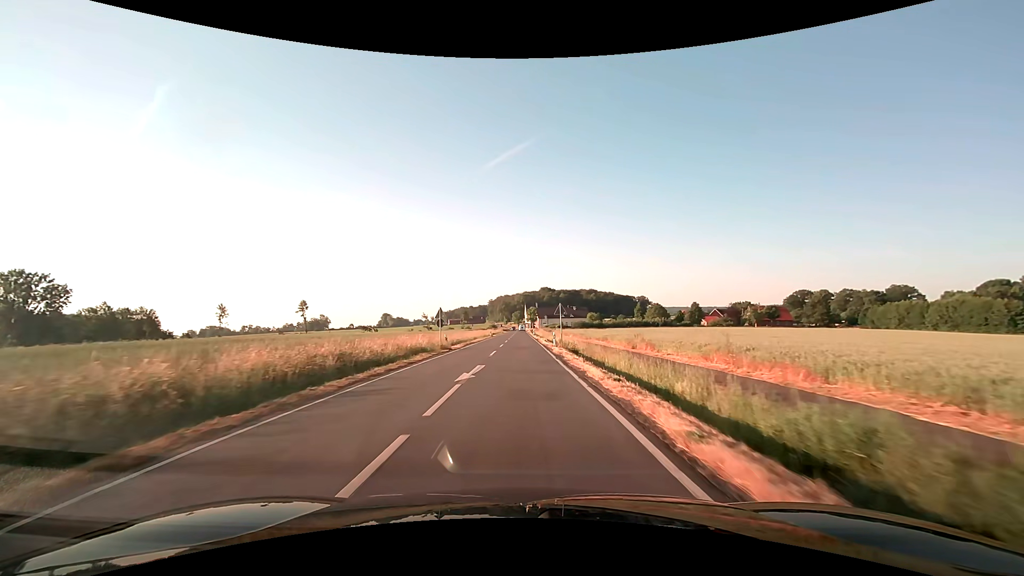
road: secondary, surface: asphalt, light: Day
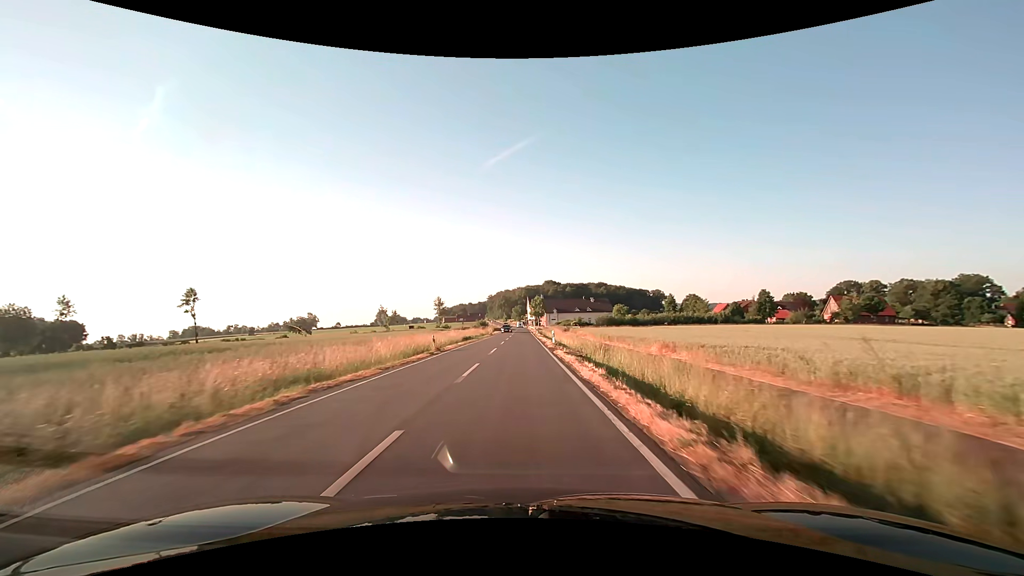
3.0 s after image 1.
(-0.2, +54.6) m; 0°
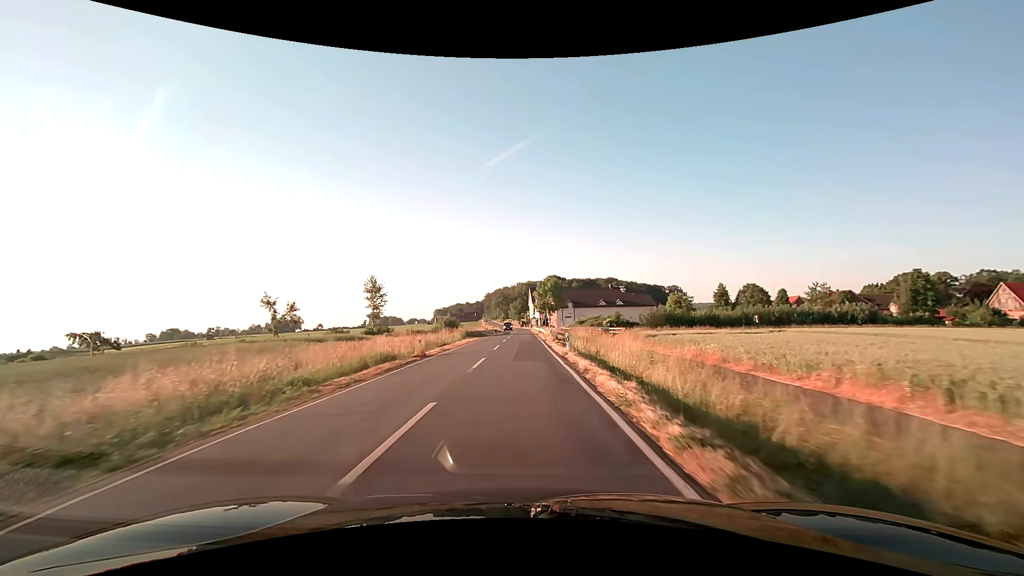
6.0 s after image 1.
(-0.1, +54.7) m; 0°
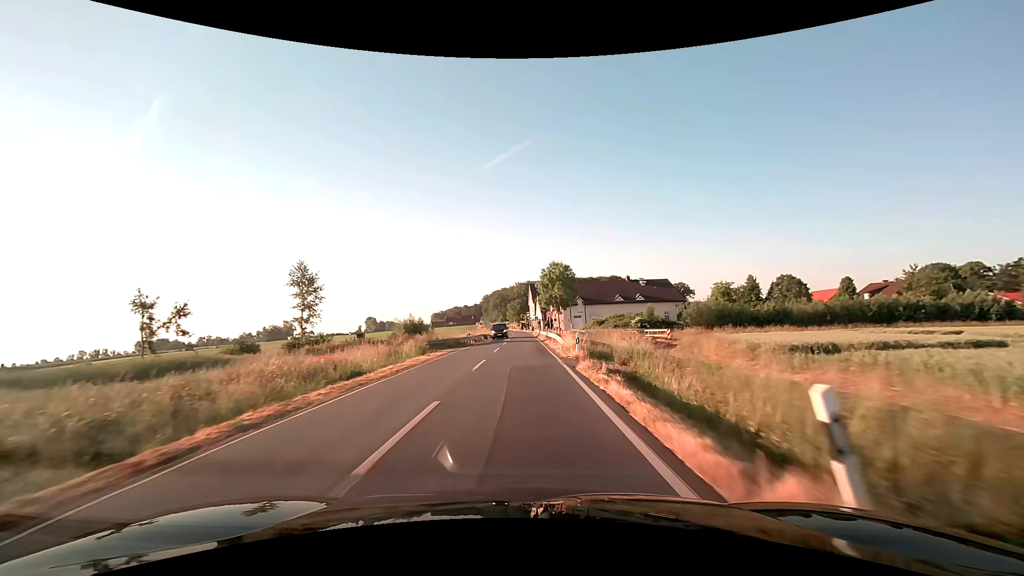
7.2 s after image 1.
(0.0, +21.9) m; 0°
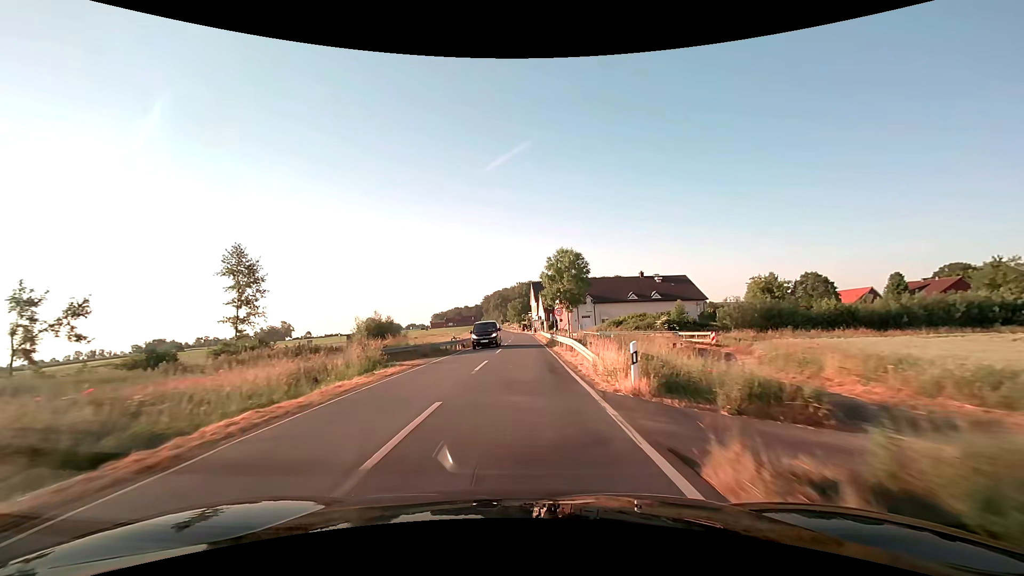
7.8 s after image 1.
(0.0, +10.9) m; 0°
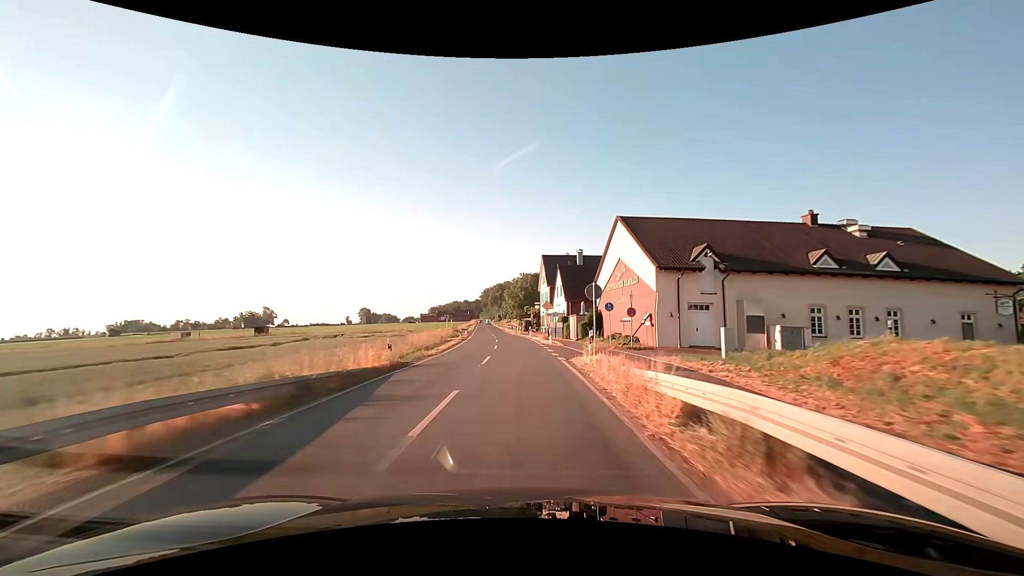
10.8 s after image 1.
(-0.1, +54.5) m; 0°
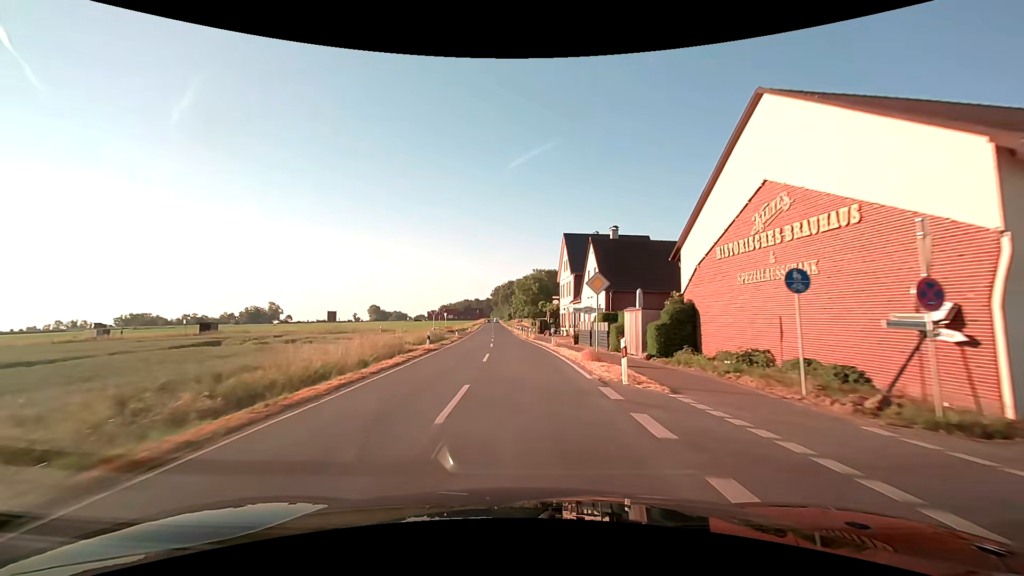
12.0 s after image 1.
(-0.2, +21.8) m; -1°
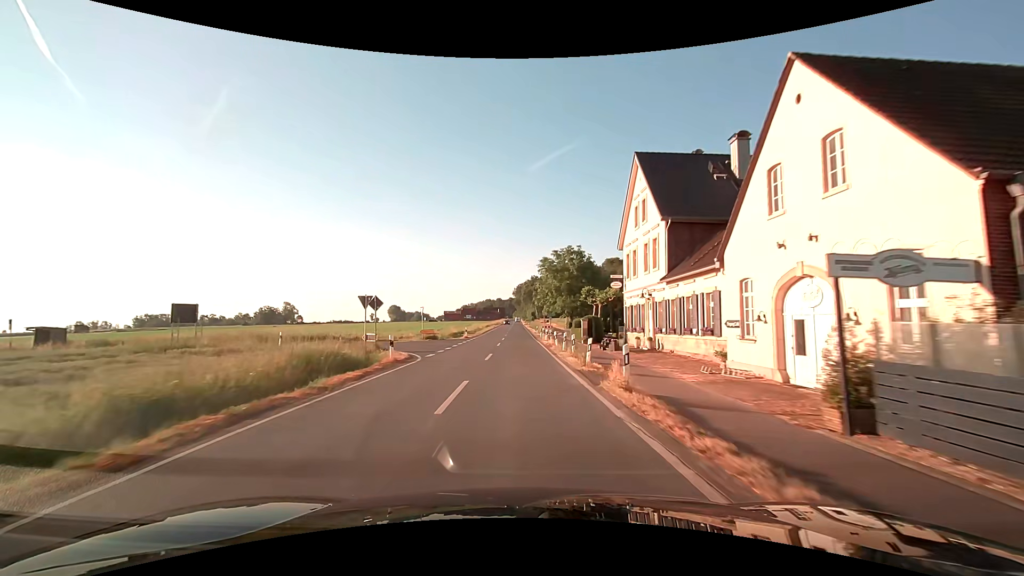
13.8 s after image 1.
(-0.8, +32.7) m; -3°
(0, +10) (0, +20) (0, +30) (0, +40) (-1, +50) (-1, +60) (-1, +70) (-1, +80) (-1, +90) (-1, +100) m
